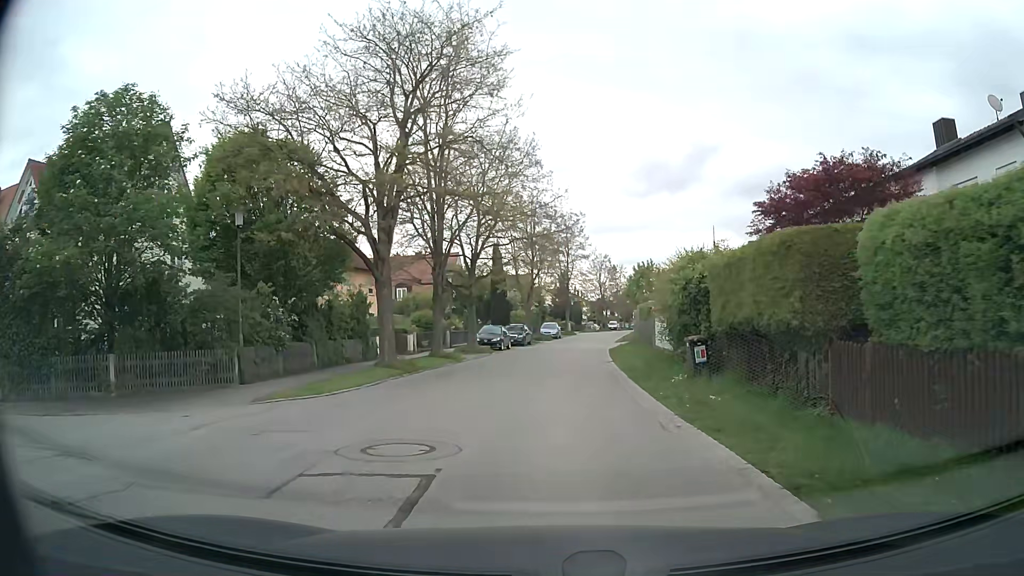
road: residential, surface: asphalt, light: Day
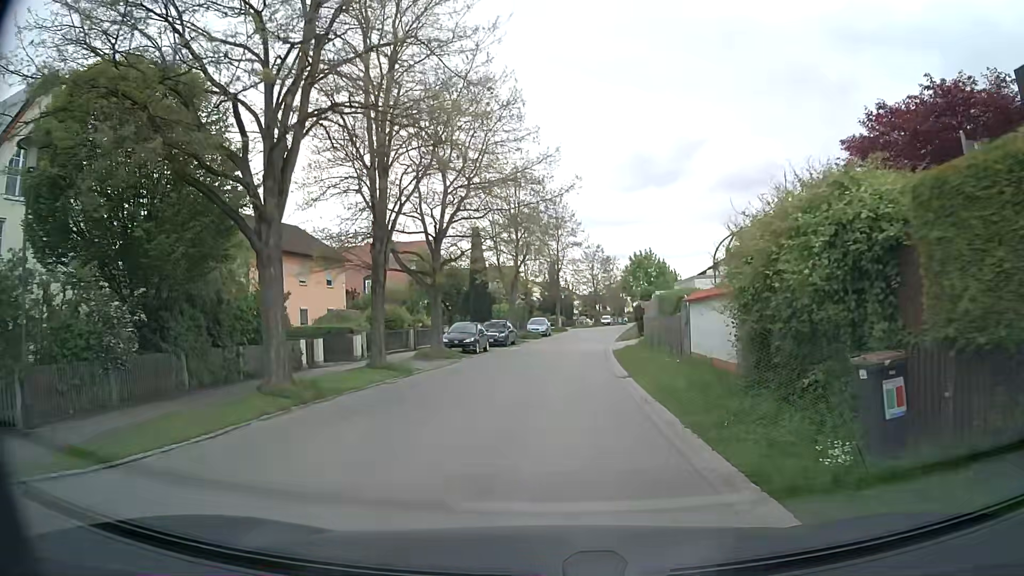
(+0.1, +8.0) m; +1°
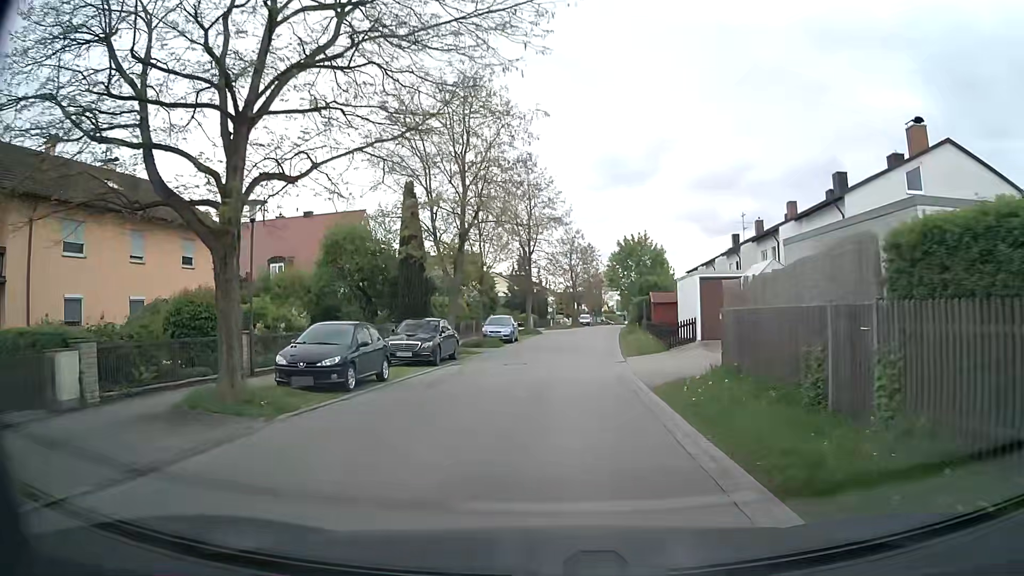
(+0.2, +16.8) m; +1°
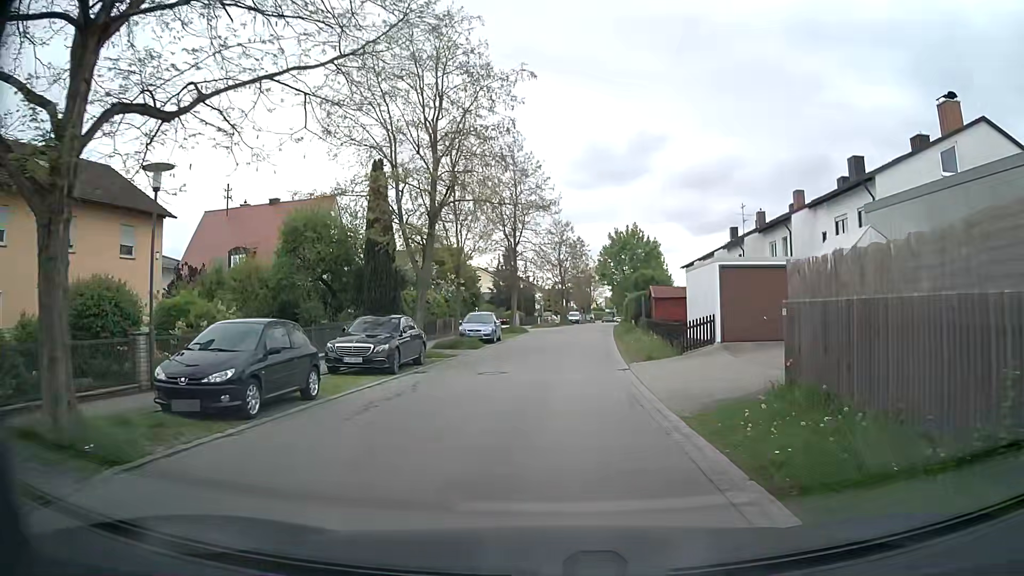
(+0.1, +4.3) m; +1°
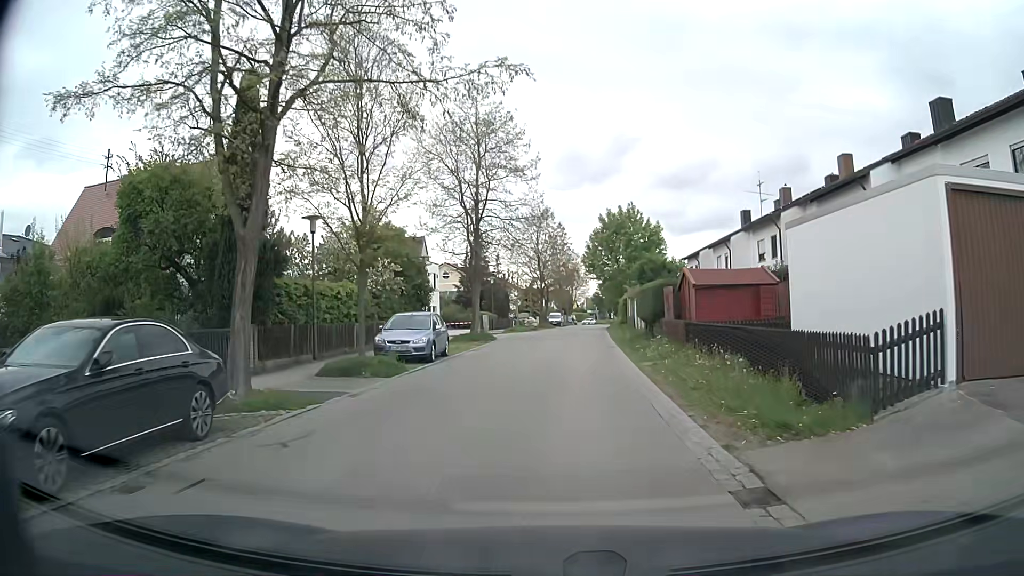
(+0.3, +12.4) m; +2°
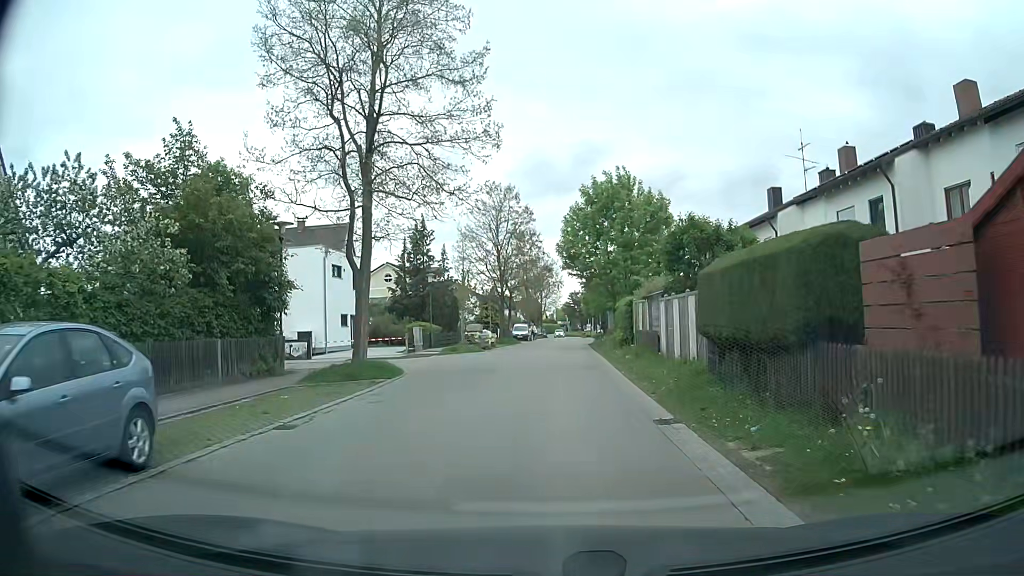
(+0.6, +16.7) m; +4°
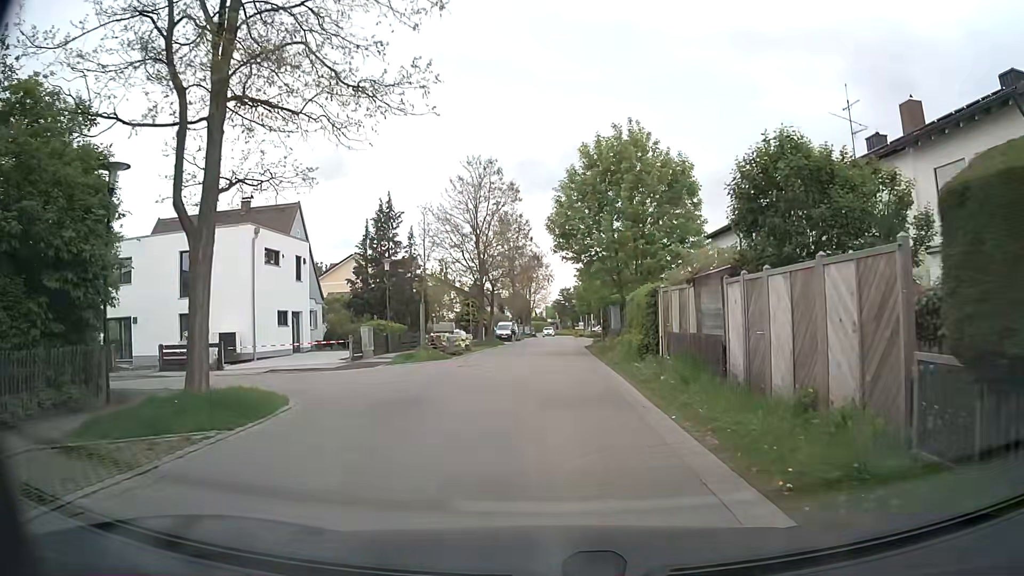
(0.0, +8.6) m; 0°
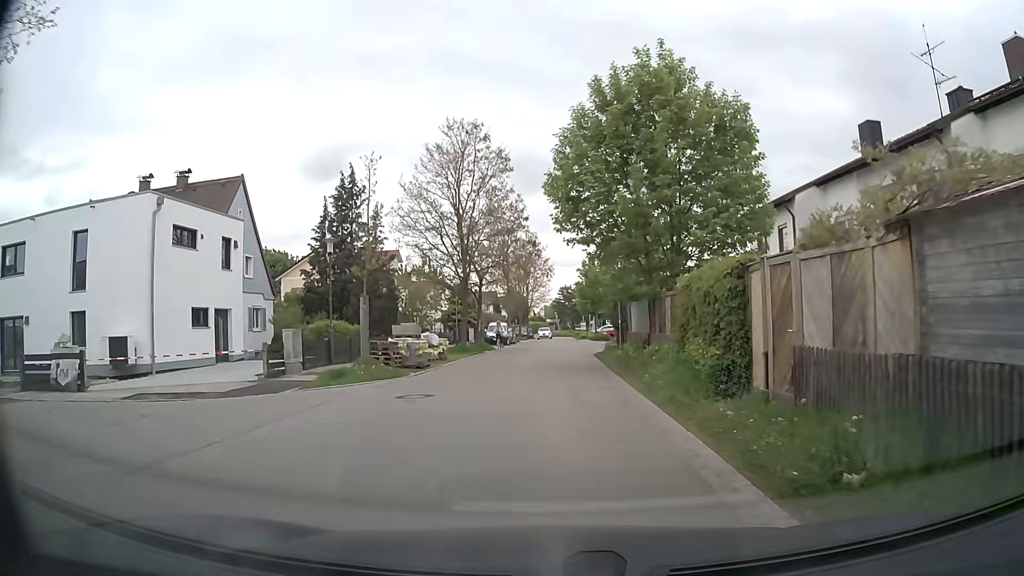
(0.0, +8.5) m; 0°
(0, +10) (0, +20) (0, +30) (+1, +40) (+1, +50) (+1, +60) (+1, +70) (+2, +80) (+2, +90) (+2, +100) m
